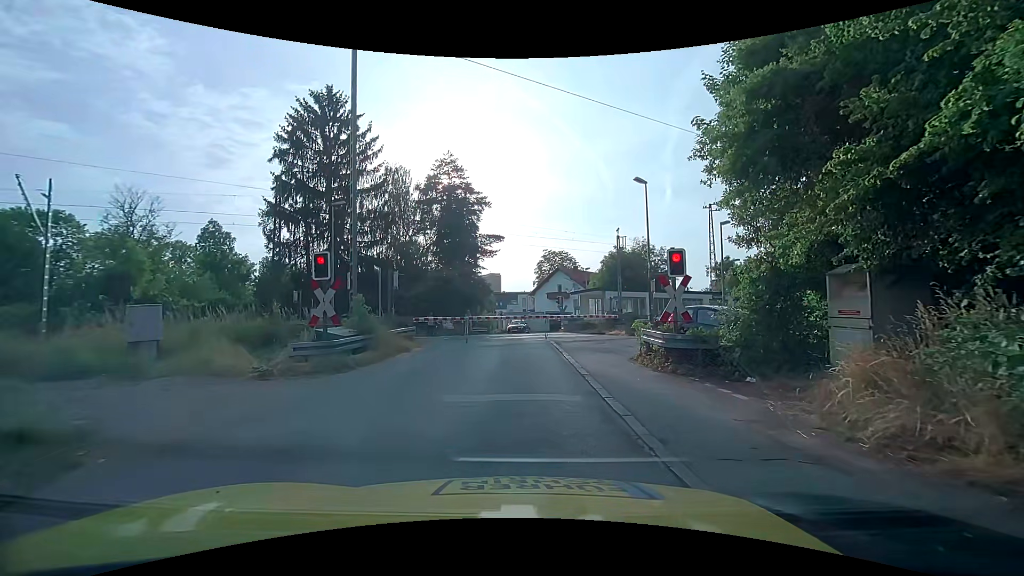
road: unclassified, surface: asphalt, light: Day
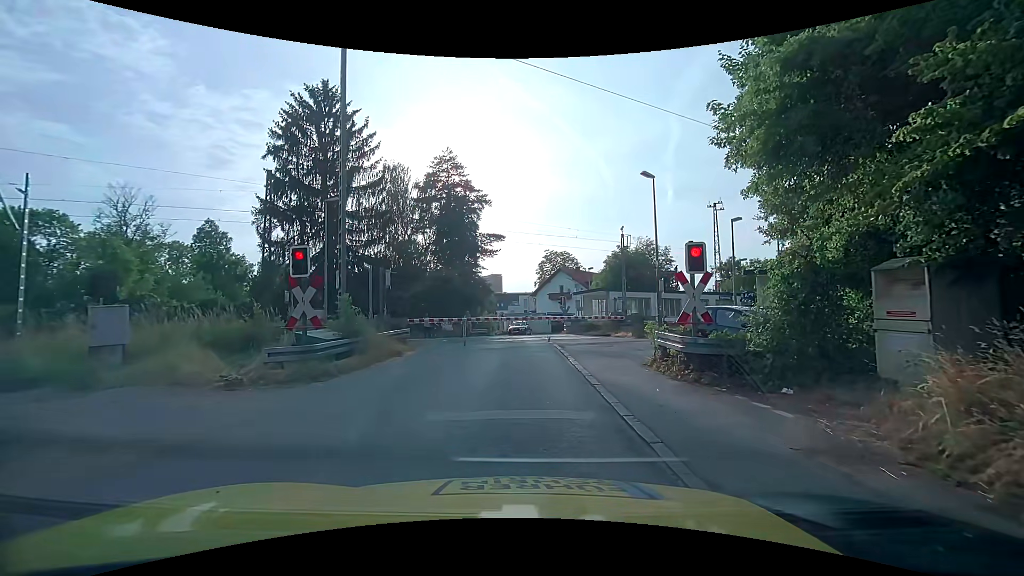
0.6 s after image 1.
(0.0, +1.3) m; +1°
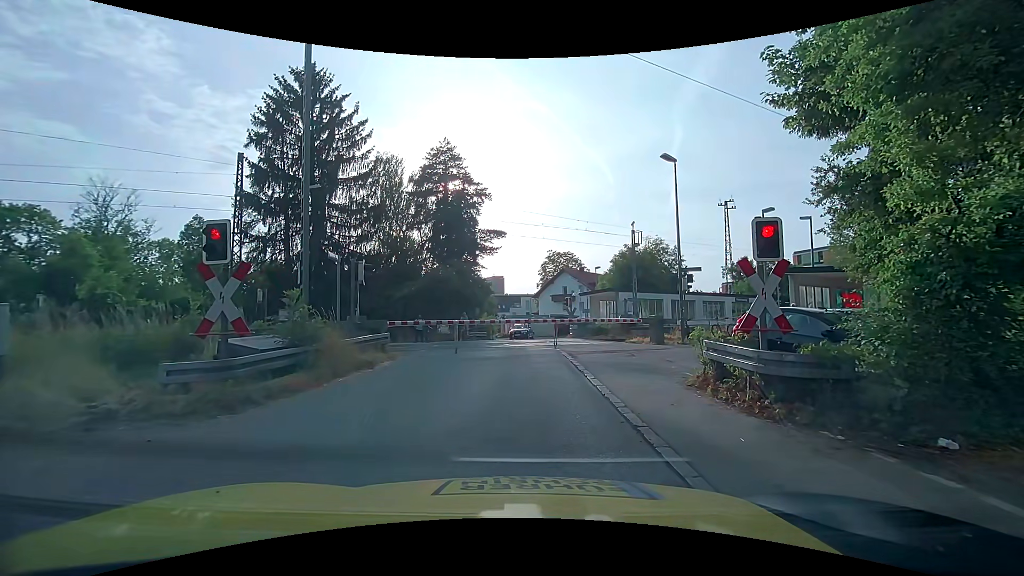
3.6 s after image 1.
(0.0, +3.1) m; 0°
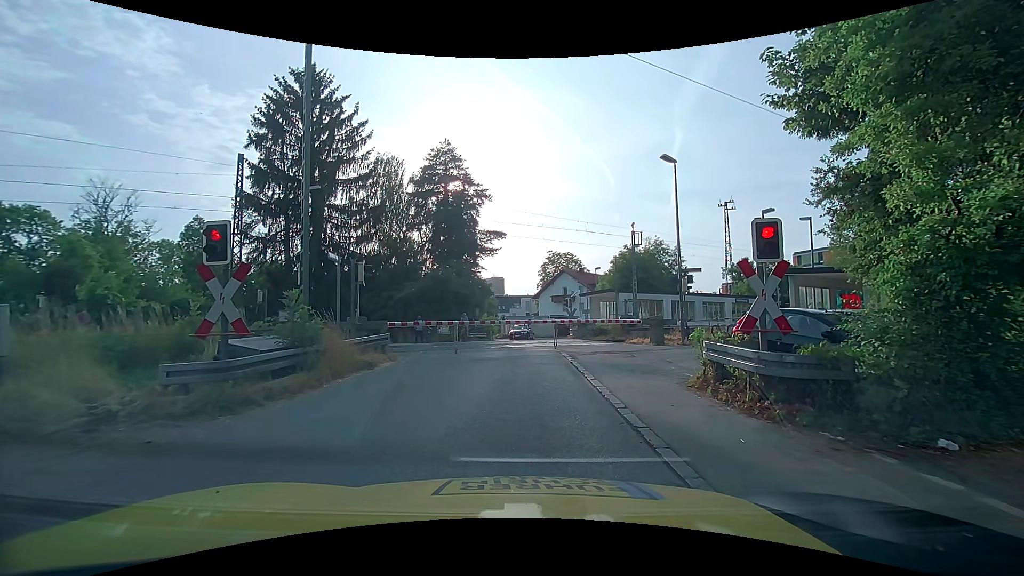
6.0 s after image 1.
(0.0, +0.1) m; 0°
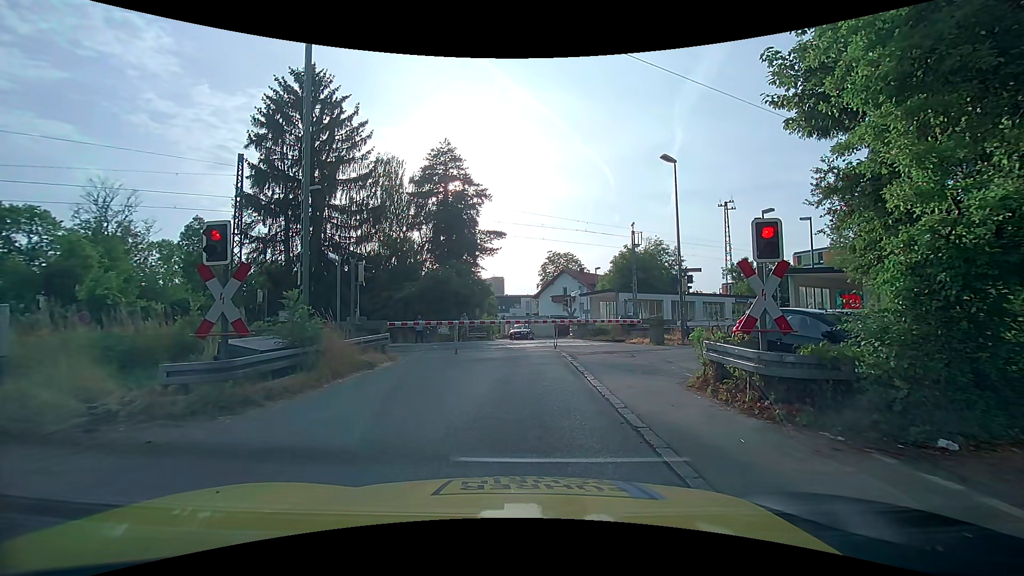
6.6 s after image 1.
(0.0, 0.0) m; 0°
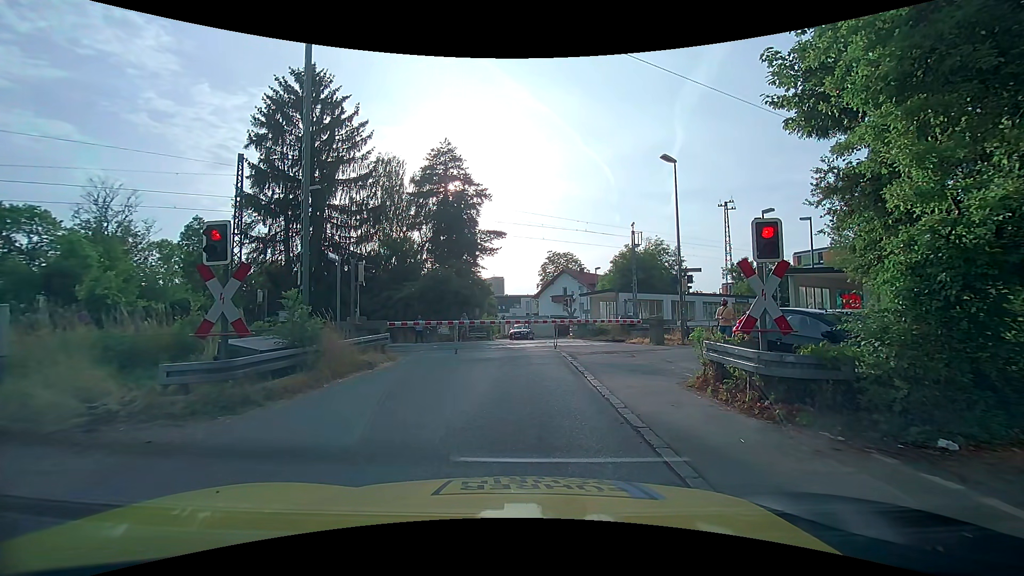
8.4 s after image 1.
(0.0, 0.0) m; 0°
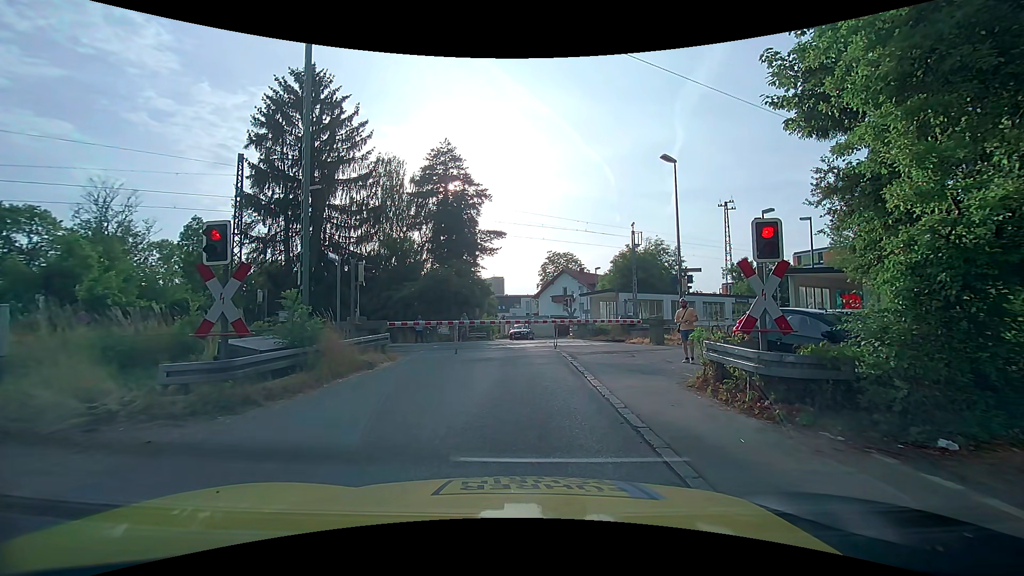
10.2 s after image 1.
(0.0, 0.0) m; 0°
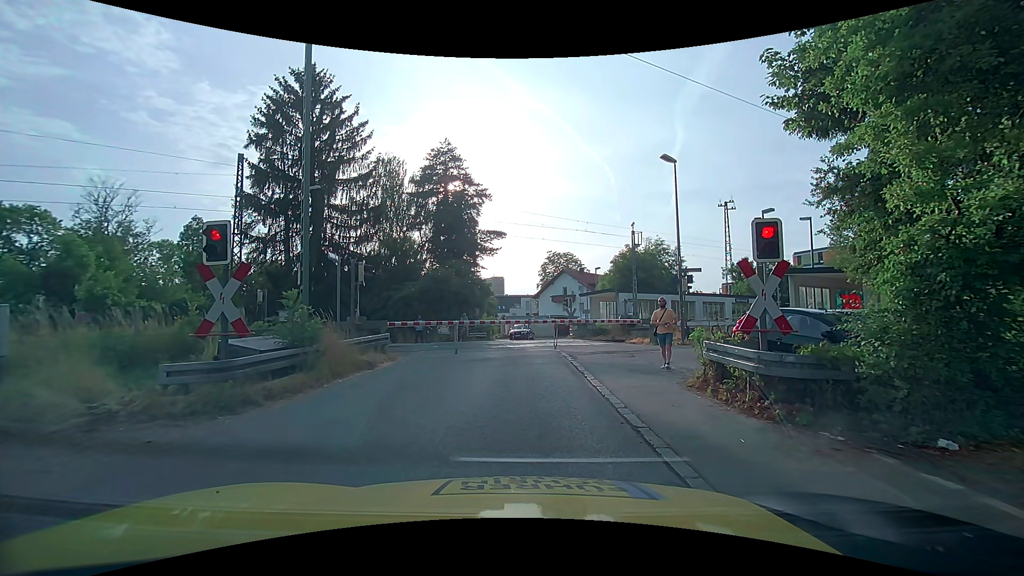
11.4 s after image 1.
(0.0, 0.0) m; 0°
